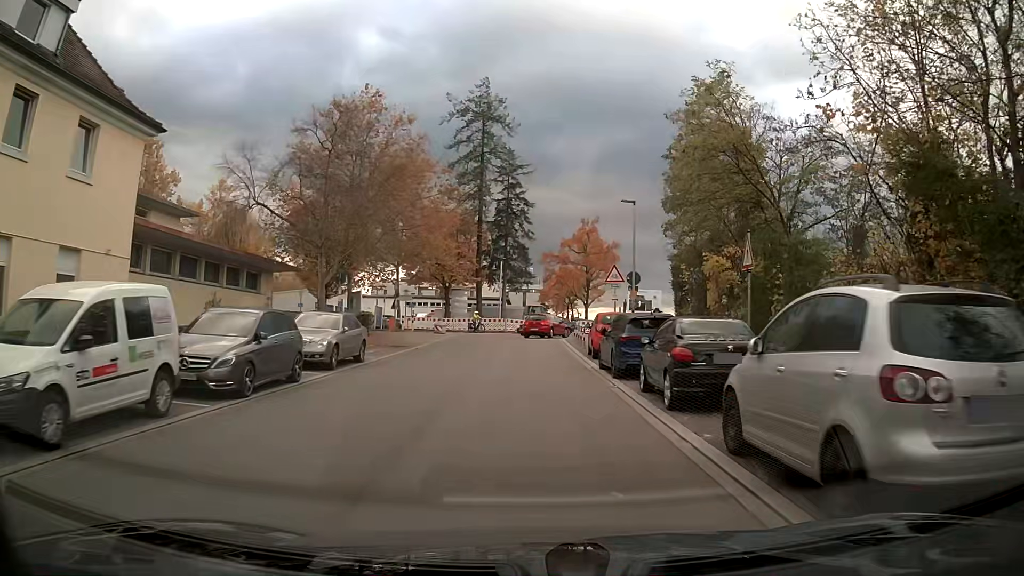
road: tertiary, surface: asphalt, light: Day
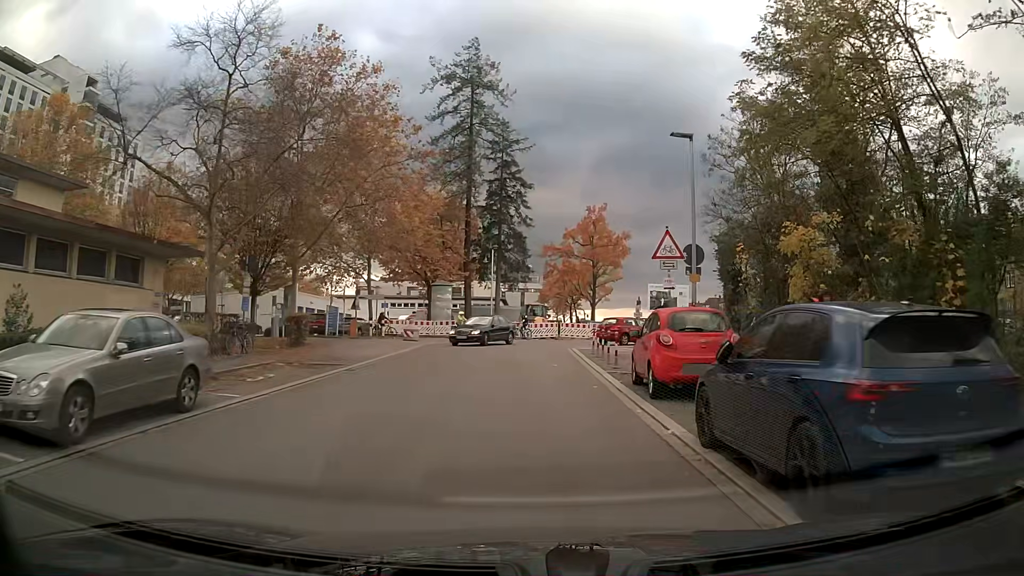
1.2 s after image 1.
(+0.1, +10.7) m; 0°
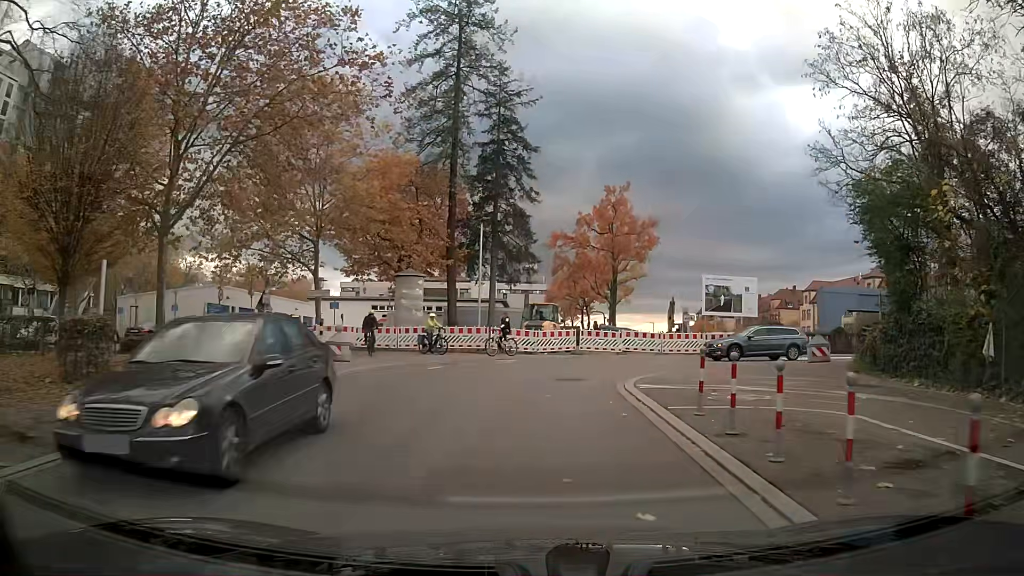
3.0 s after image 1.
(0.0, +14.2) m; 0°
